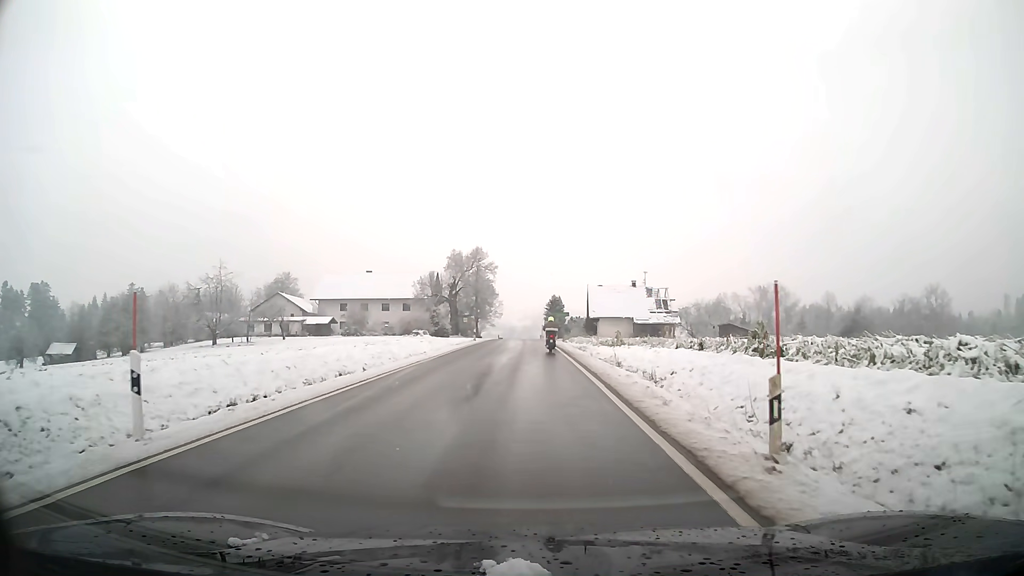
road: tertiary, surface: asphalt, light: Day
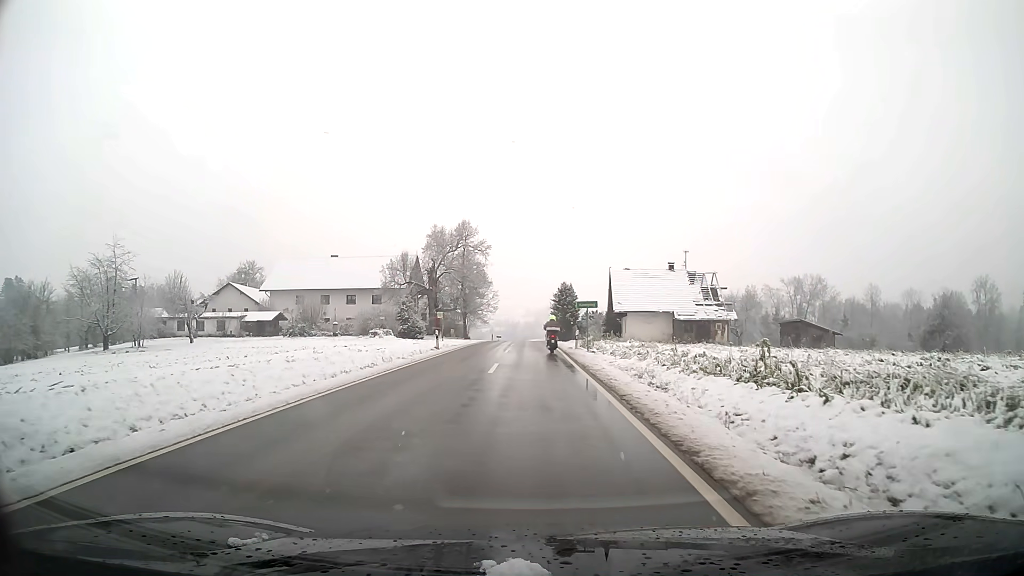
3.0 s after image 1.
(0.0, +23.6) m; 0°
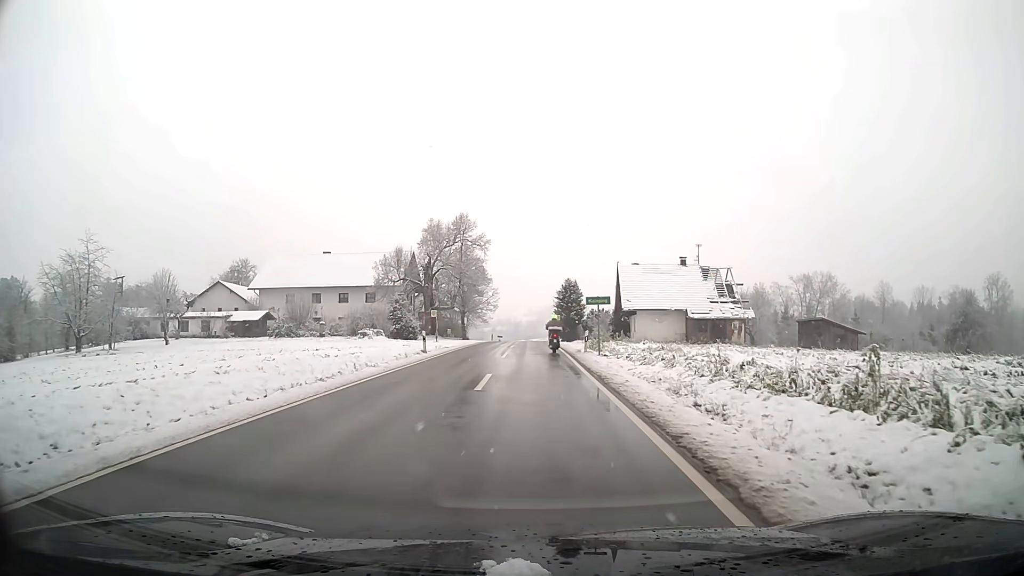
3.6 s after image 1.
(0.0, +4.7) m; 0°
(0, +10) (0, +20) (0, +30) (0, +40) (0, +50) (0, +60) (0, +70) (0, +80) (0, +90) (0, +100) m
